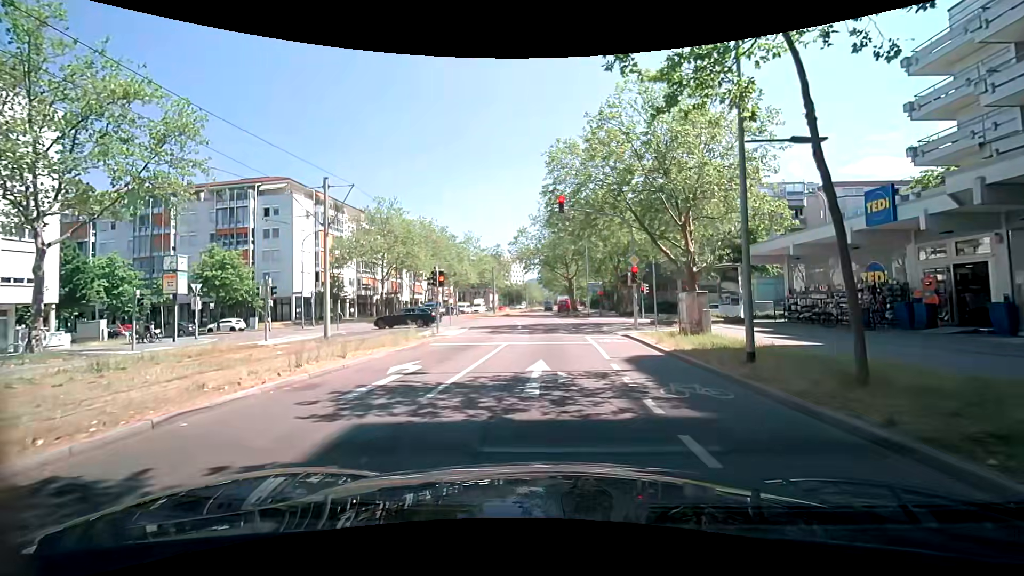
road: tertiary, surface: asphalt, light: Day
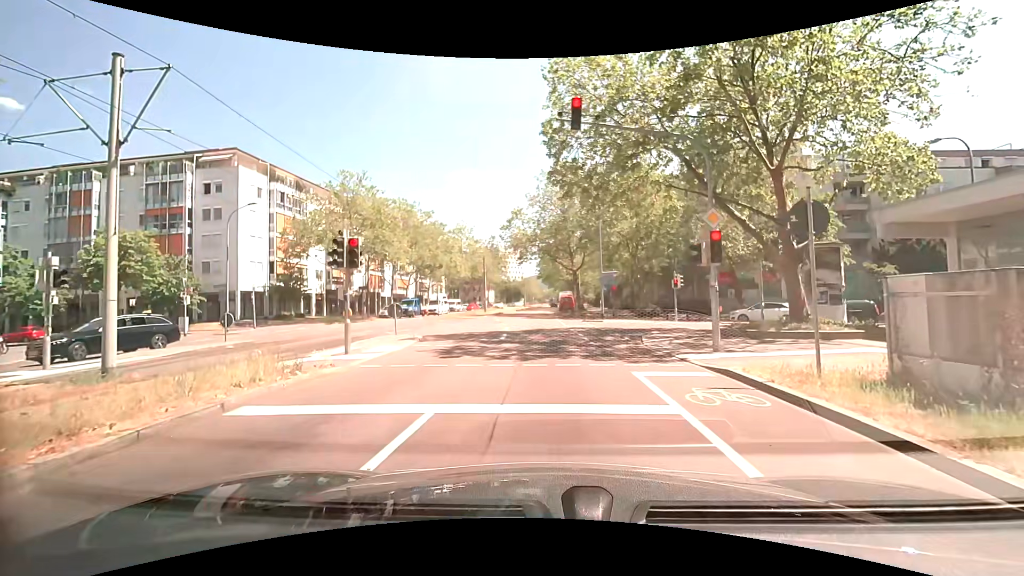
(+0.1, +11.0) m; -1°
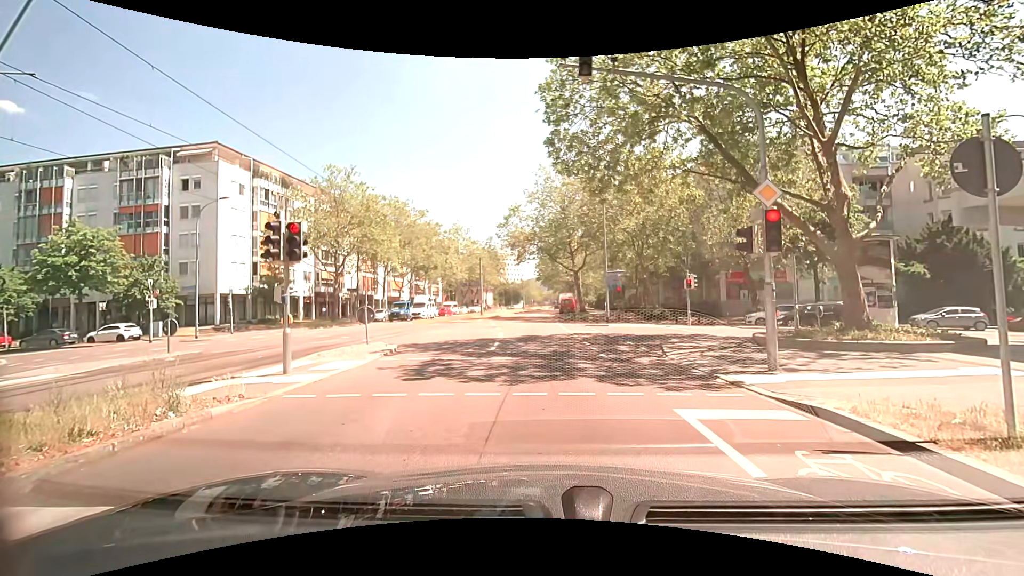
(+0.1, +2.9) m; +1°
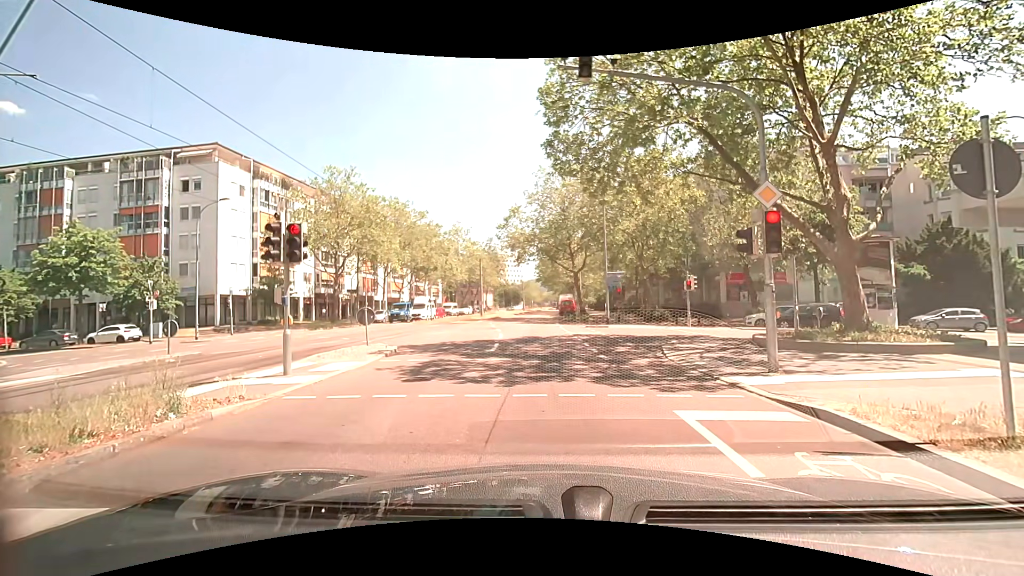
(0.0, +0.1) m; 0°
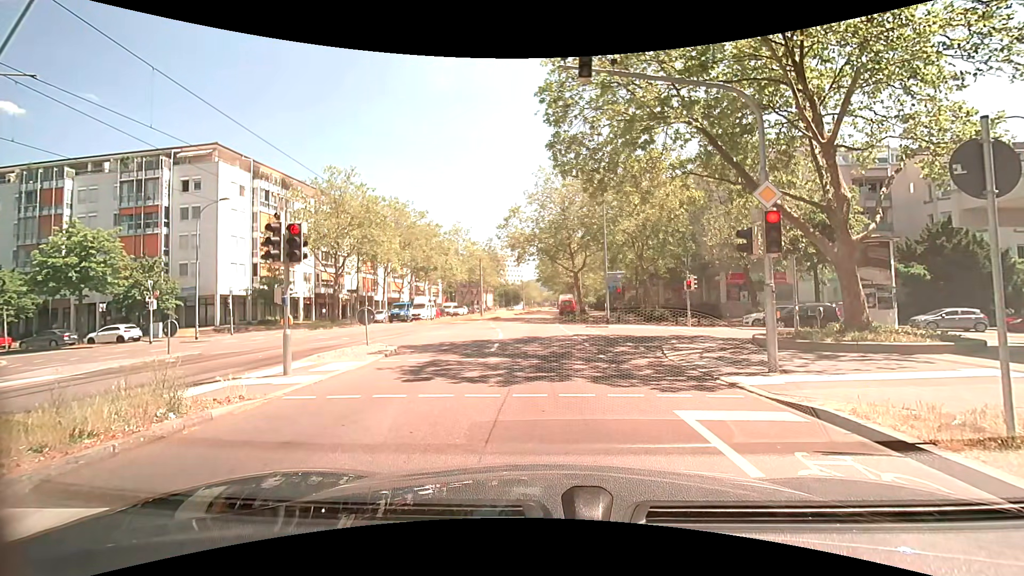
(0.0, 0.0) m; 0°
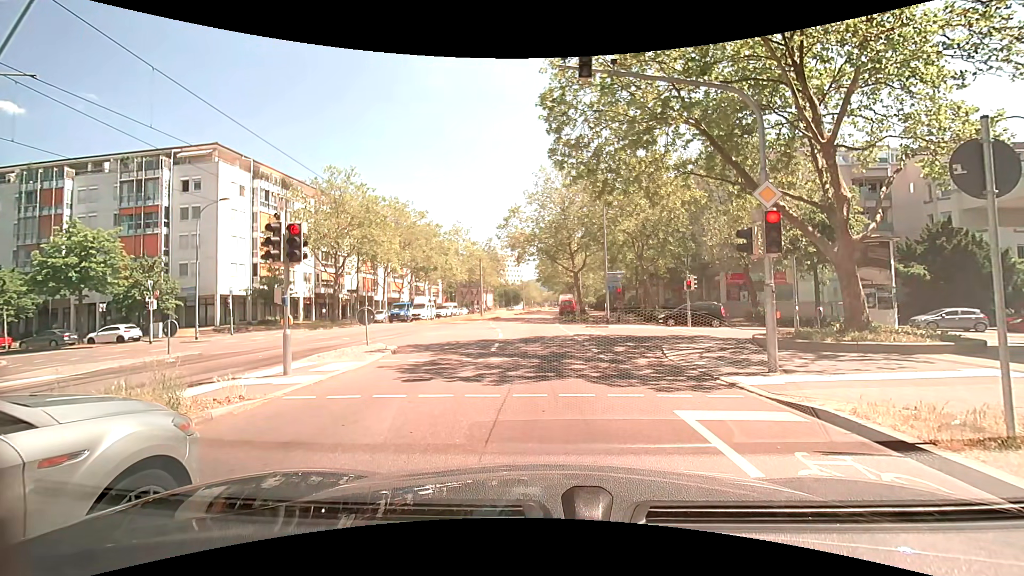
(0.0, 0.0) m; 0°
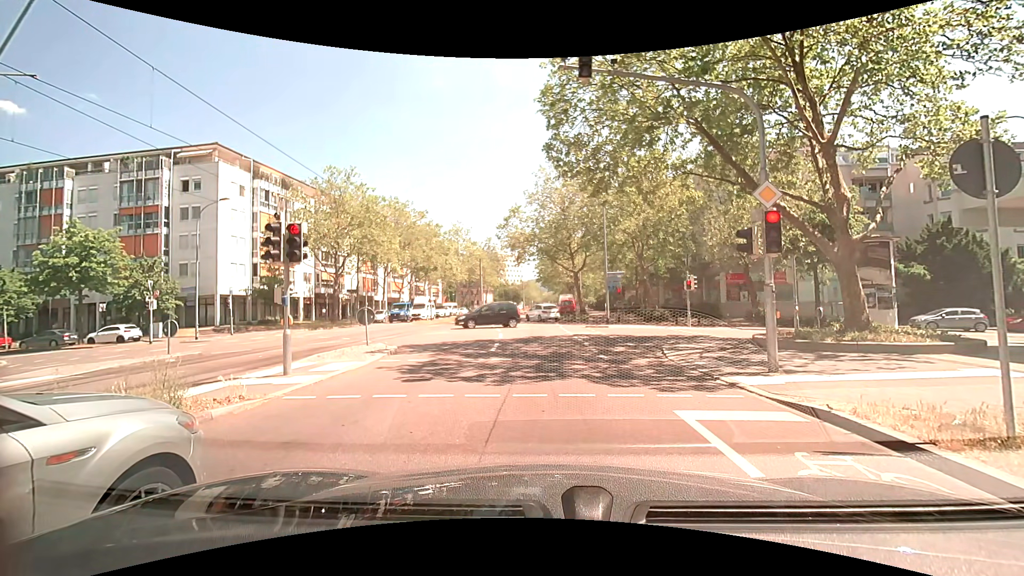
(0.0, 0.0) m; 0°
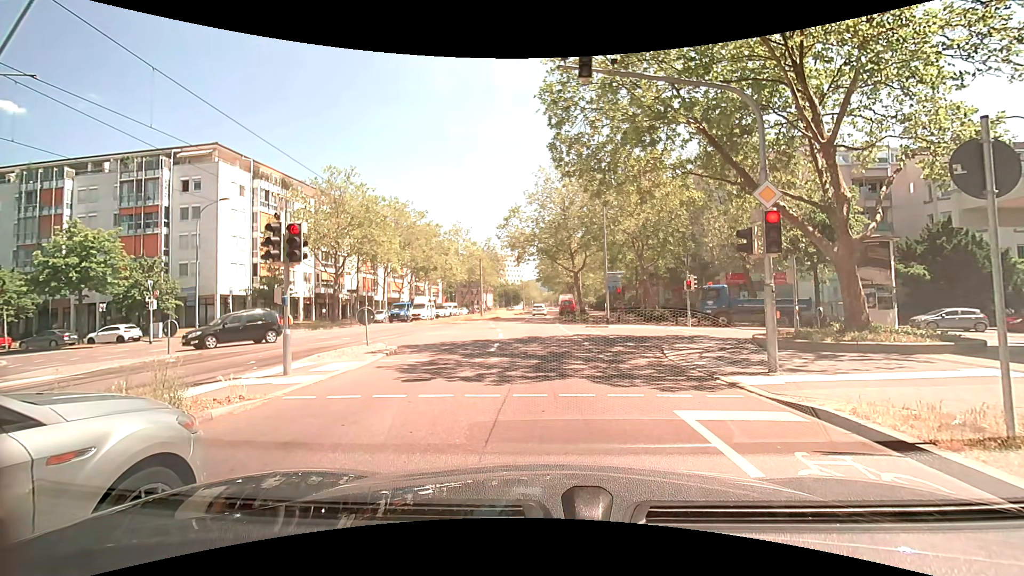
(0.0, 0.0) m; 0°
(0, +10) (0, +20) (0, +30) (0, +40) (0, +50) (0, +60) (+1, +70) (+1, +80) (+2, +90) (+2, +100) m
